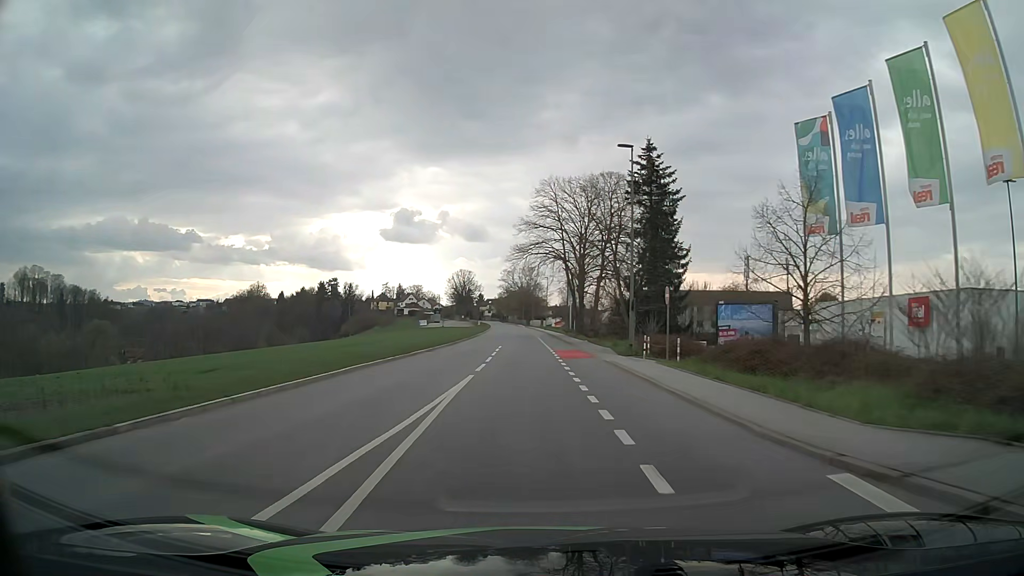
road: tertiary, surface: asphalt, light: Day
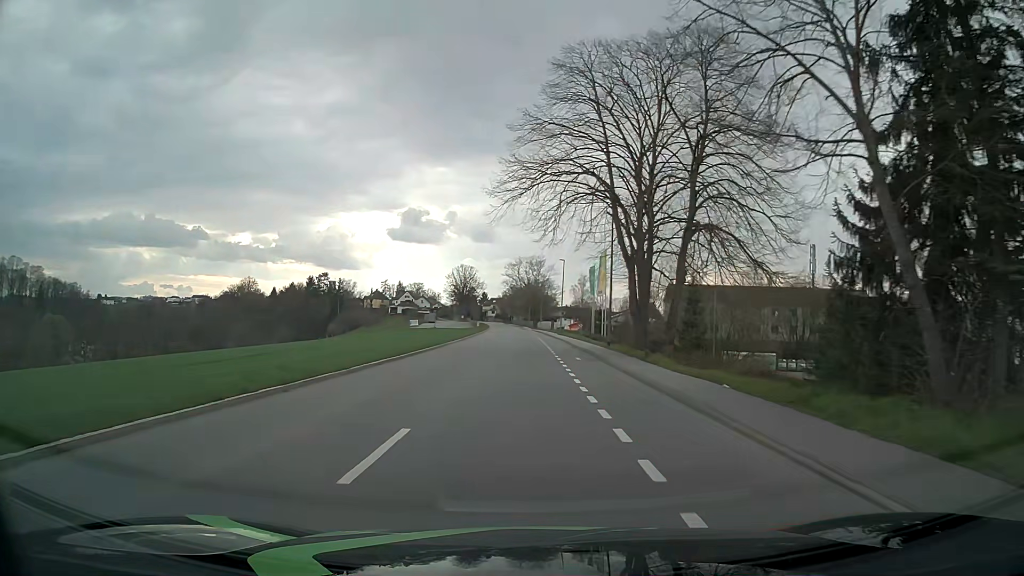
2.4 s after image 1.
(-0.2, +31.7) m; -1°
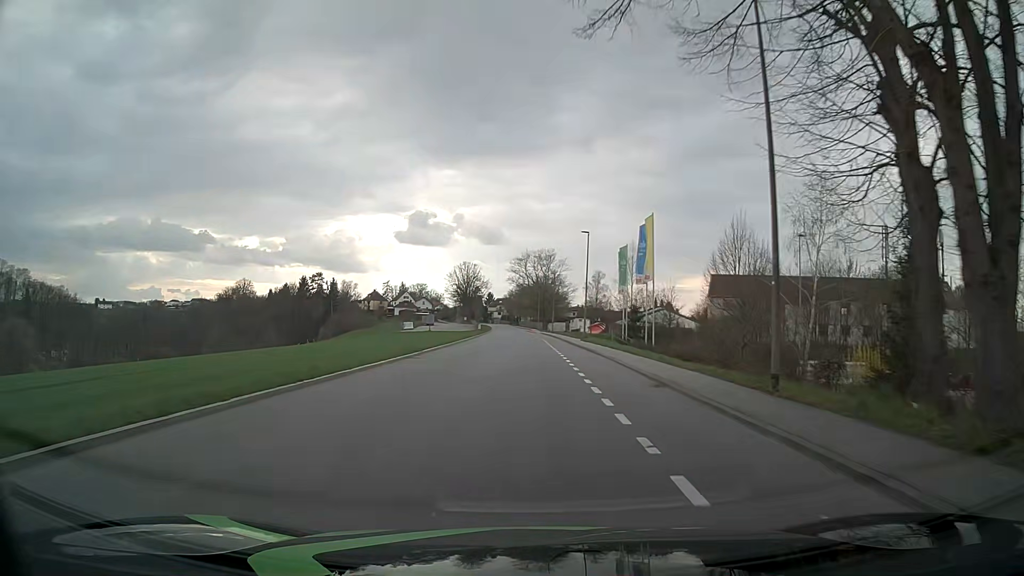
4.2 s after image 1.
(-0.2, +23.0) m; -1°
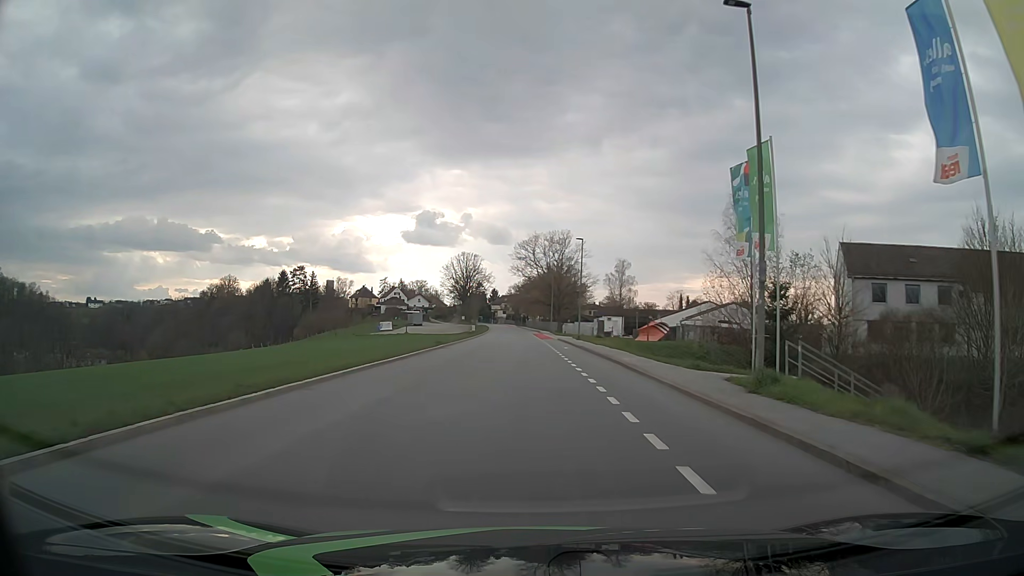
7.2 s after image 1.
(-0.4, +37.9) m; -1°
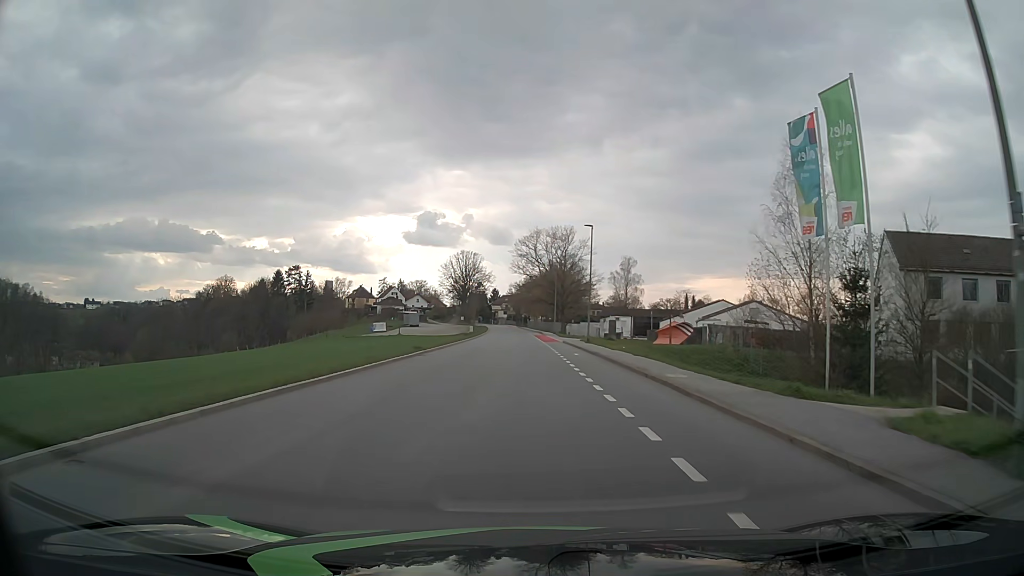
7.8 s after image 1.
(0.0, +7.6) m; 0°
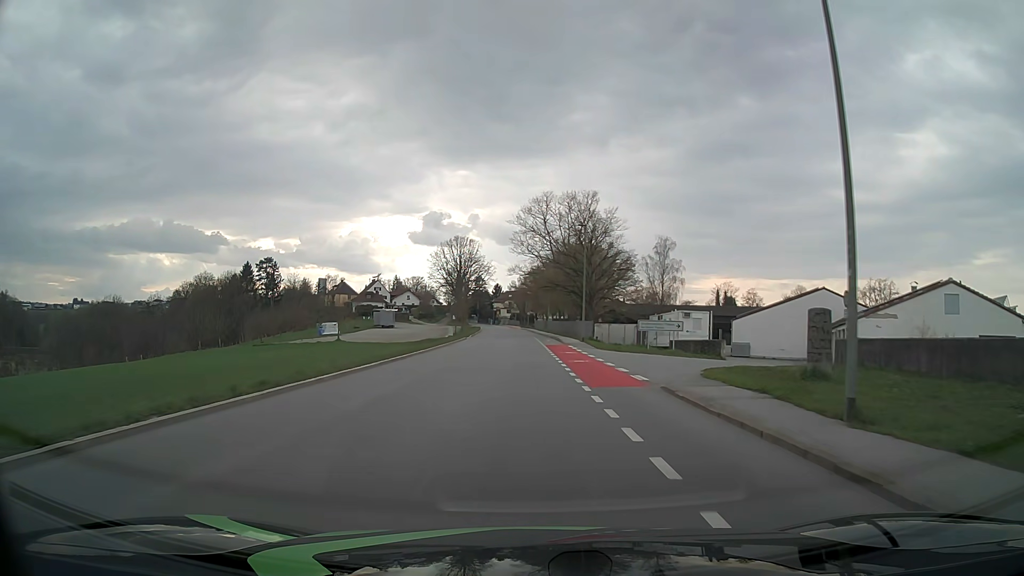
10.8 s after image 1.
(-0.1, +38.1) m; 0°
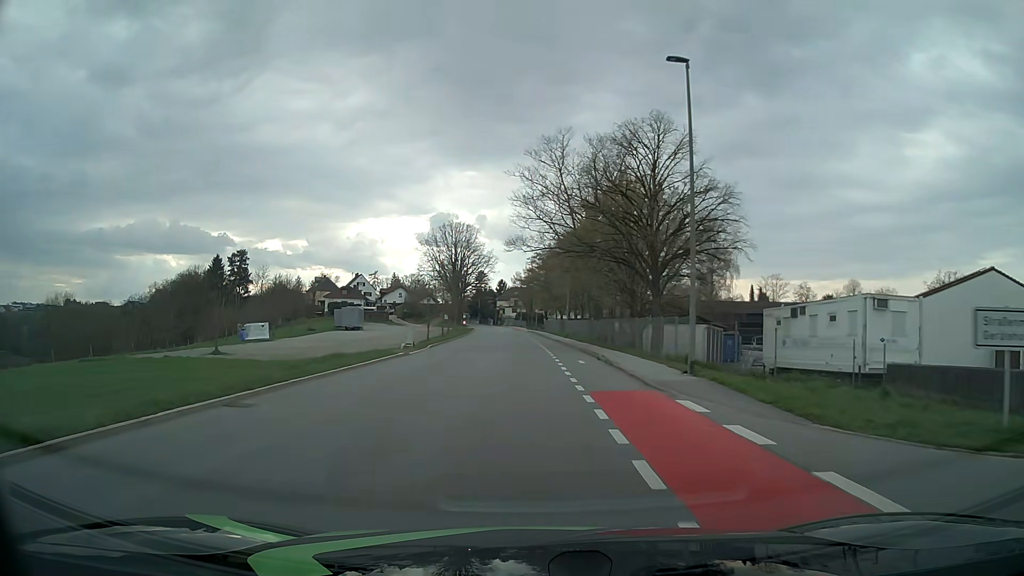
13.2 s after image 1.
(-0.1, +30.5) m; -1°
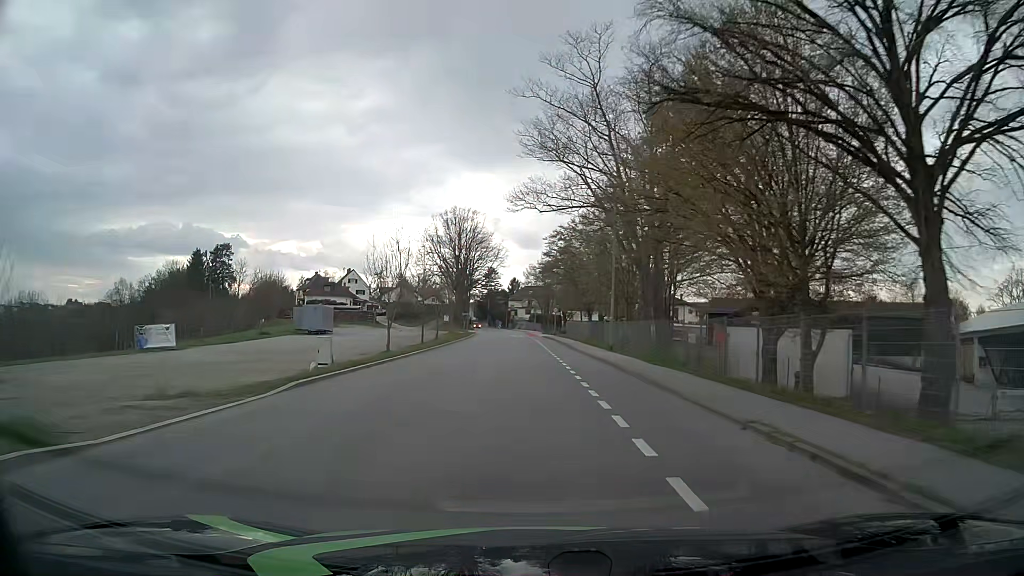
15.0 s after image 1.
(-0.3, +22.7) m; -1°
(0, +10) (0, +20) (0, +30) (0, +40) (-1, +50) (-1, +60) (-1, +70) (-2, +80) (-2, +90) (-3, +100) m
